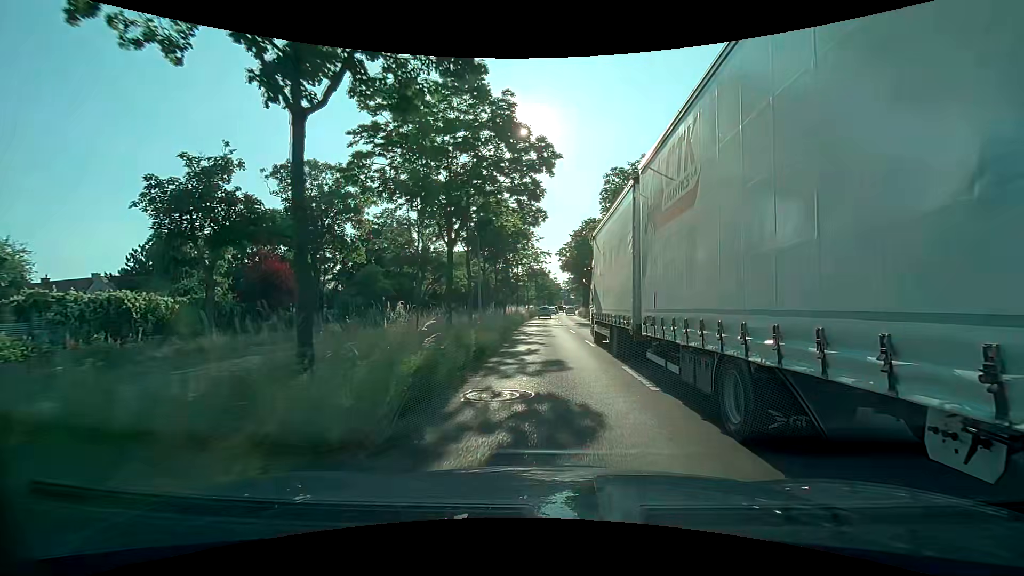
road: primary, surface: asphalt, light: Day
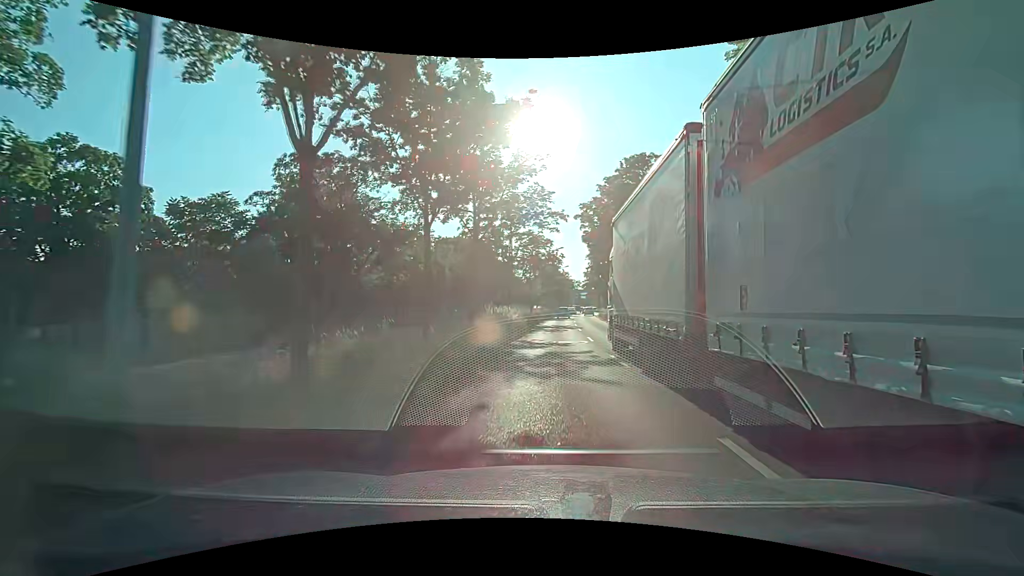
(-0.5, +24.6) m; -2°
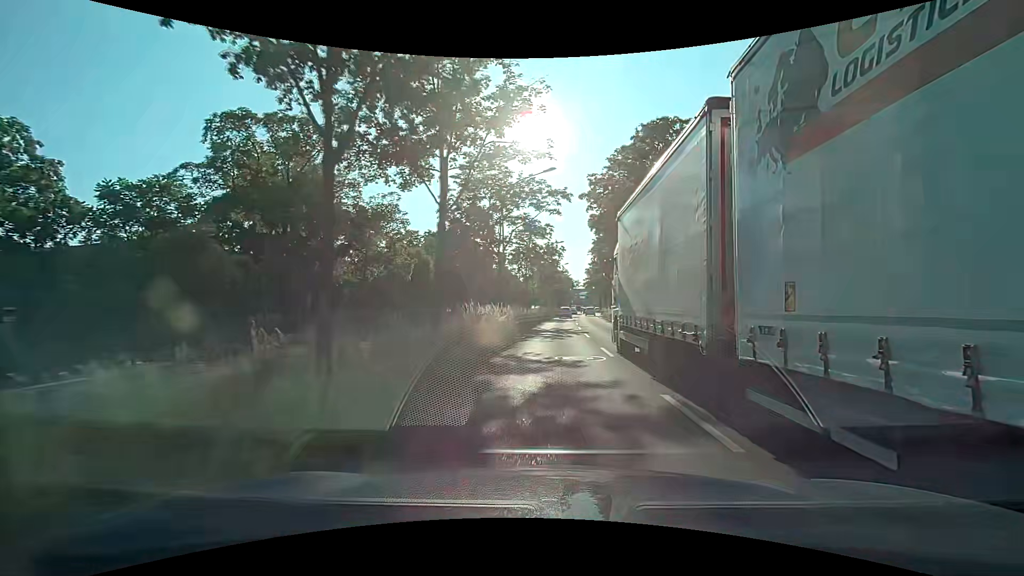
(+0.1, +6.4) m; +1°
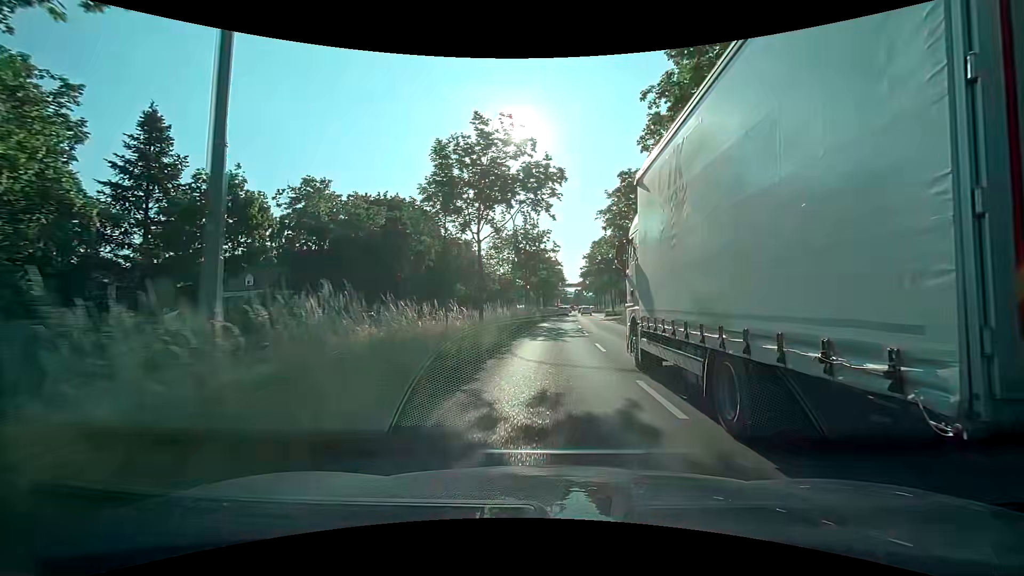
(+0.3, +26.1) m; 0°
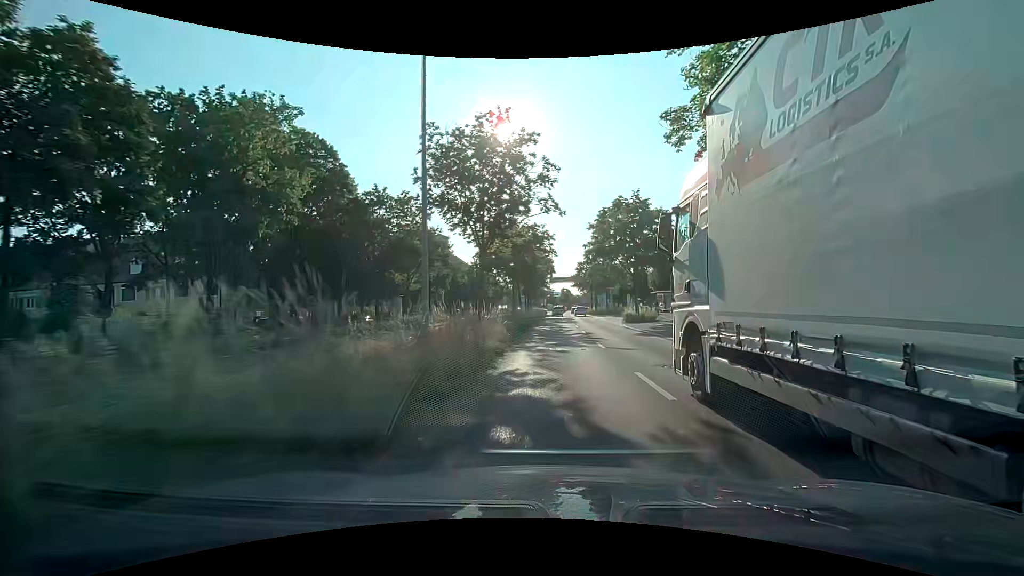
(+0.7, +26.0) m; +2°
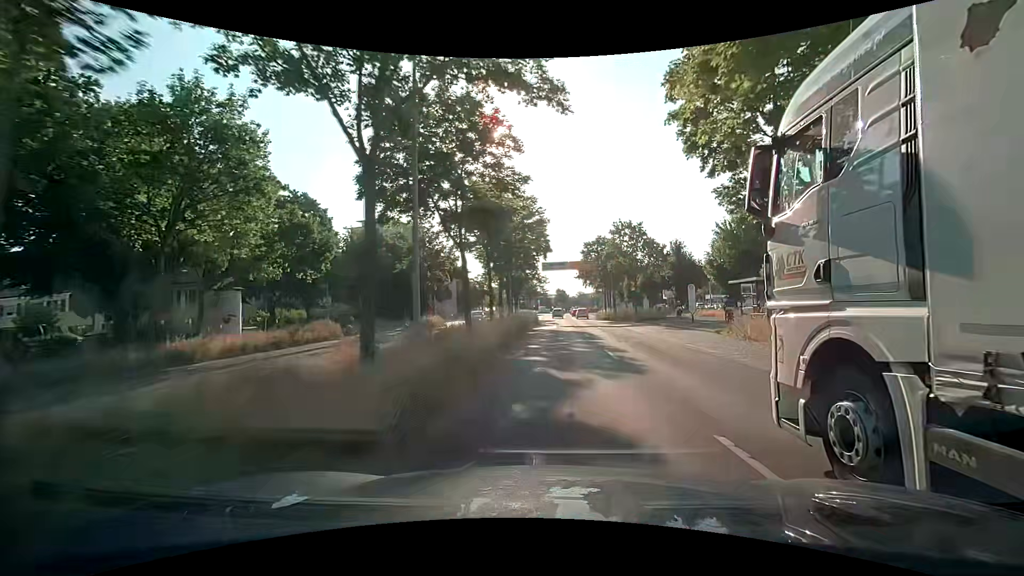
(+0.5, +32.0) m; 0°
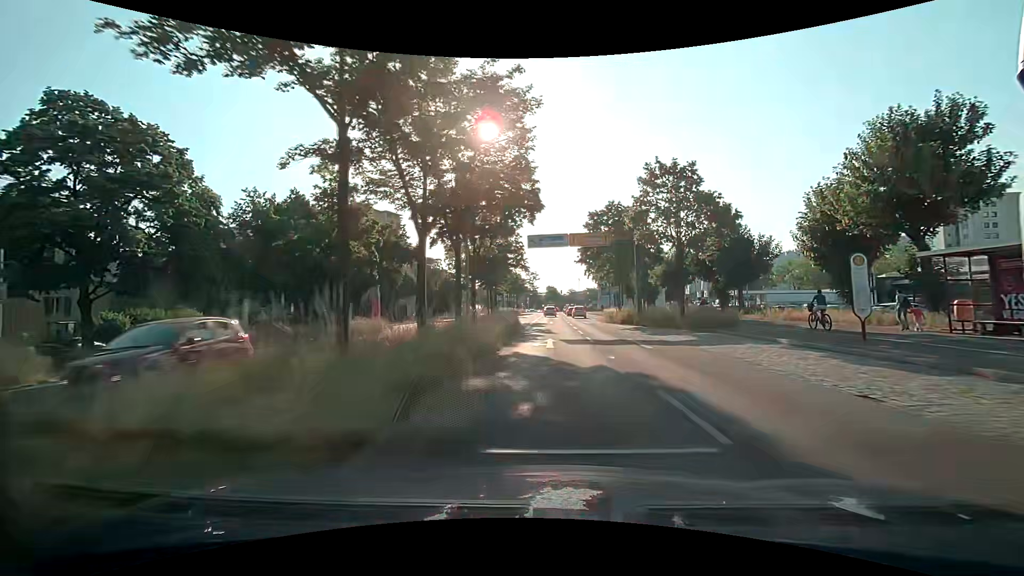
(+0.5, +20.0) m; +2°
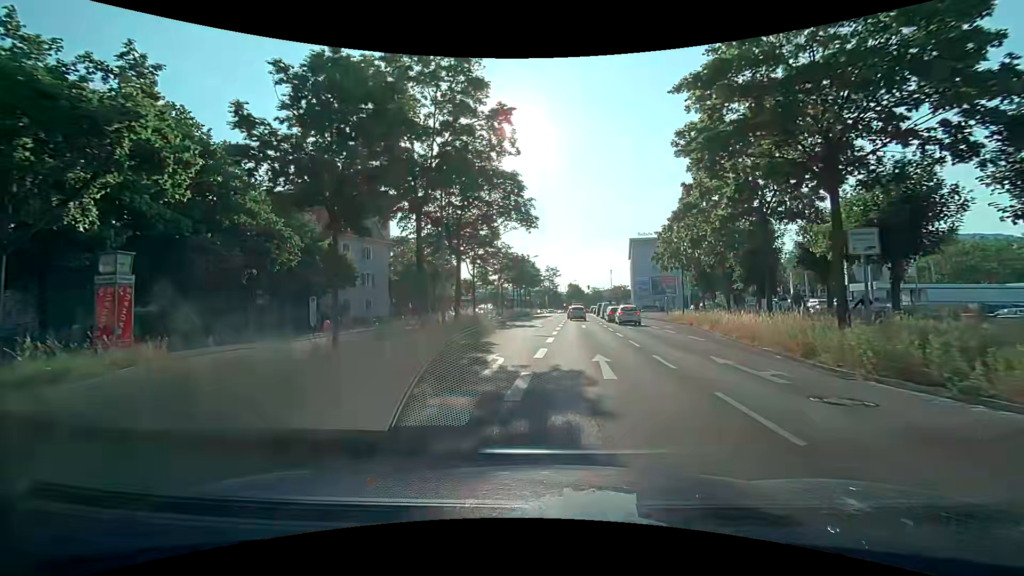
(-0.3, +31.9) m; -2°
(0, +10) (0, +20) (-1, +30) (0, +40) (0, +50) (0, +60) (+1, +70) (+1, +80) (+2, +90) (+3, +100) m
